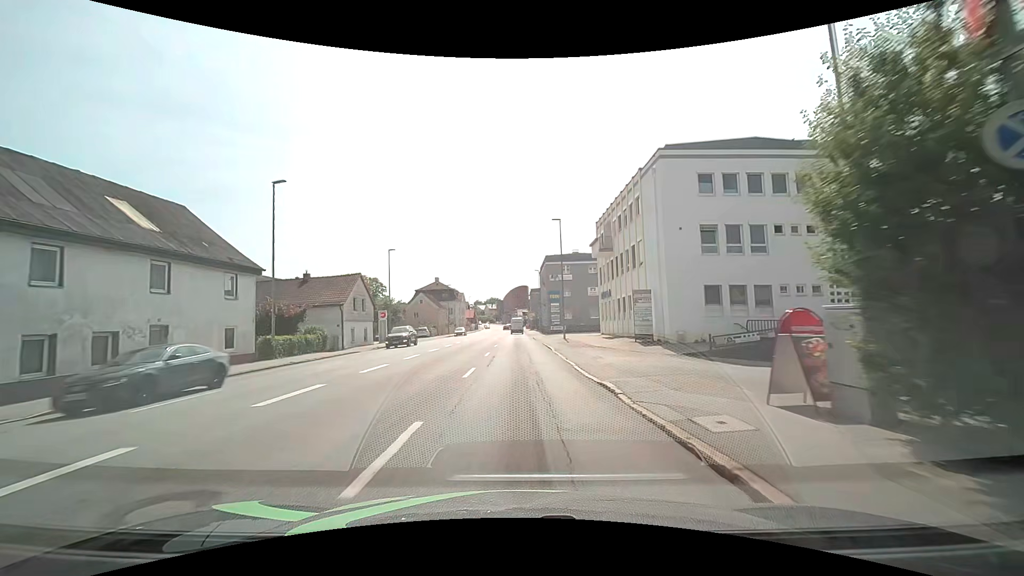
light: Day
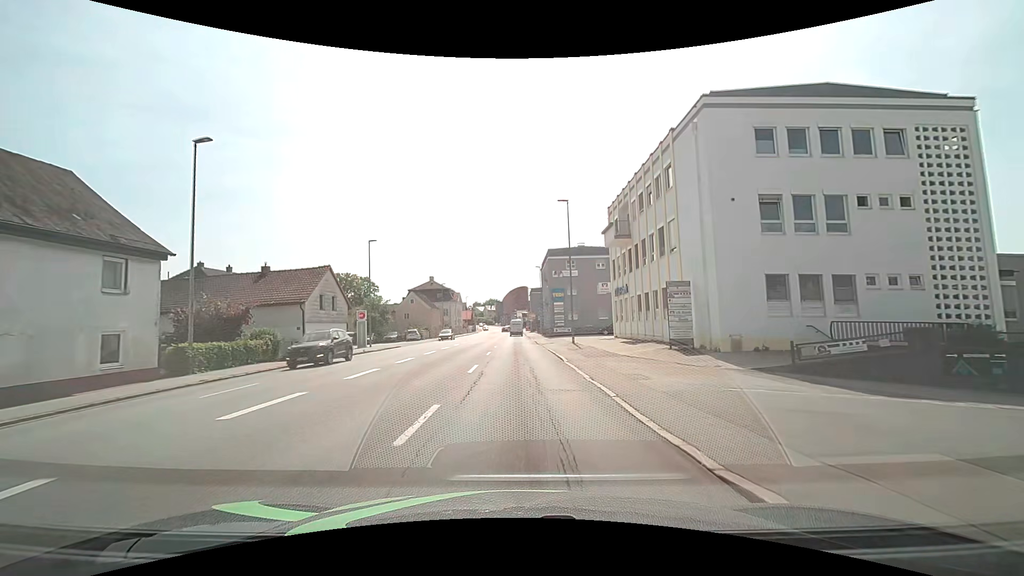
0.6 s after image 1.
(-0.1, +7.1) m; 0°
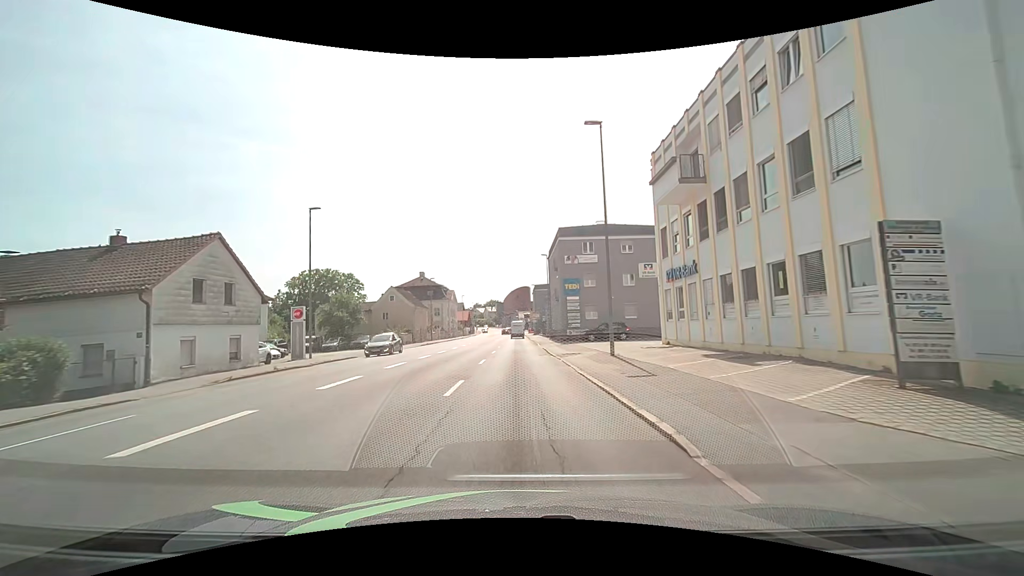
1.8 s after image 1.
(-0.1, +14.0) m; -1°
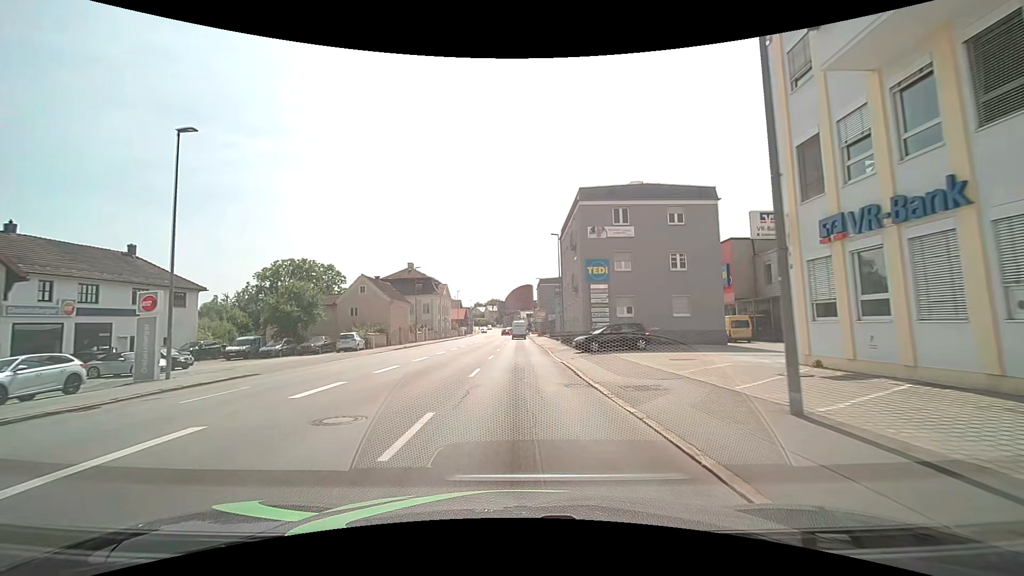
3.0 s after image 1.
(0.0, +13.6) m; 0°
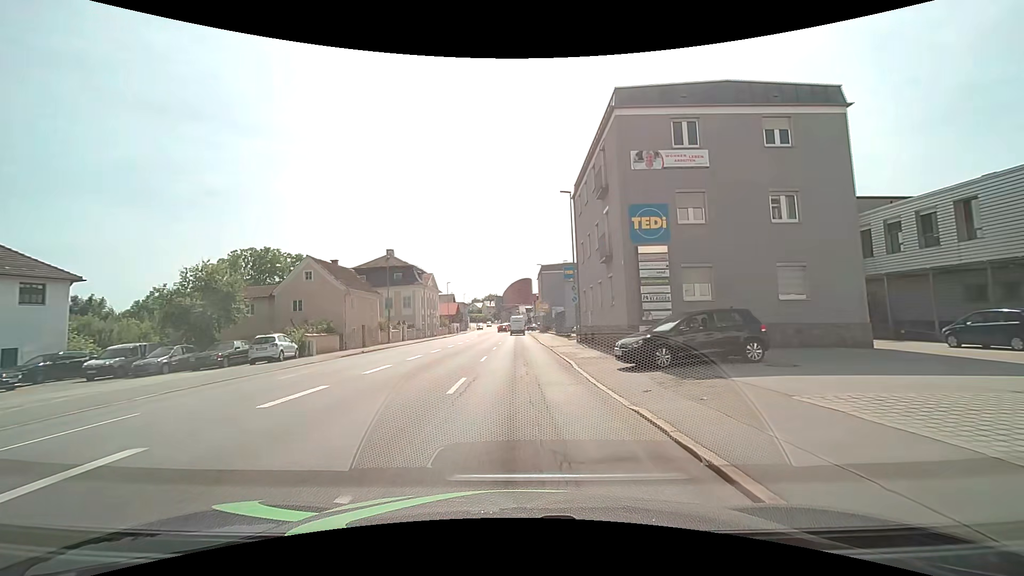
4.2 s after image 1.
(+0.1, +13.3) m; +1°
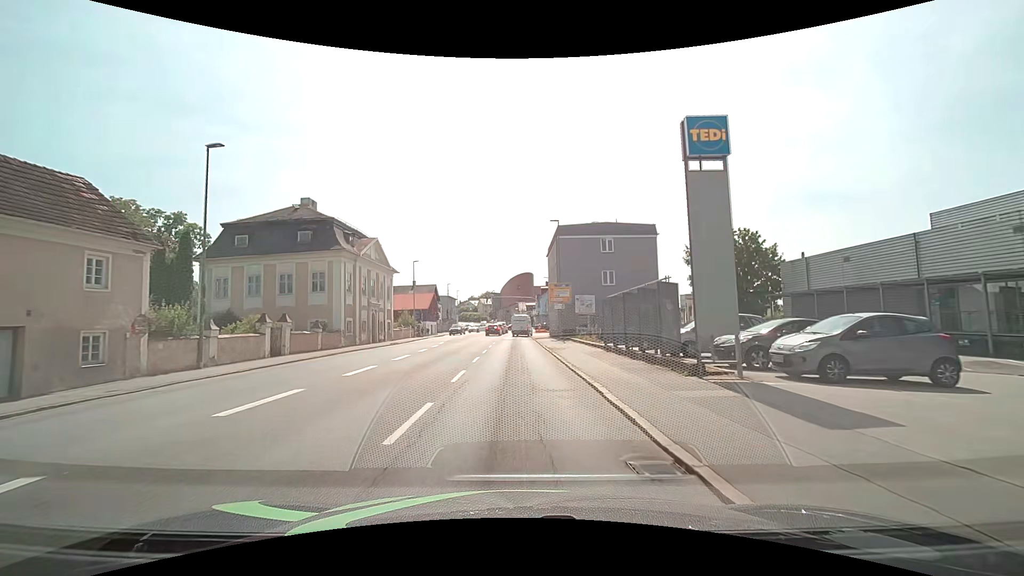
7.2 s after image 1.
(-0.2, +31.1) m; -1°
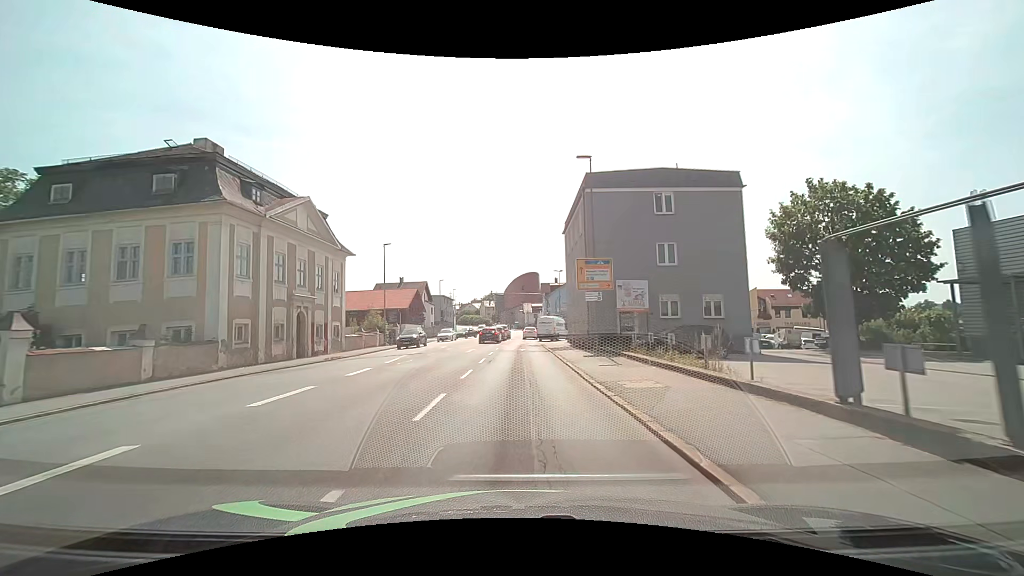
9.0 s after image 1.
(0.0, +16.6) m; 0°
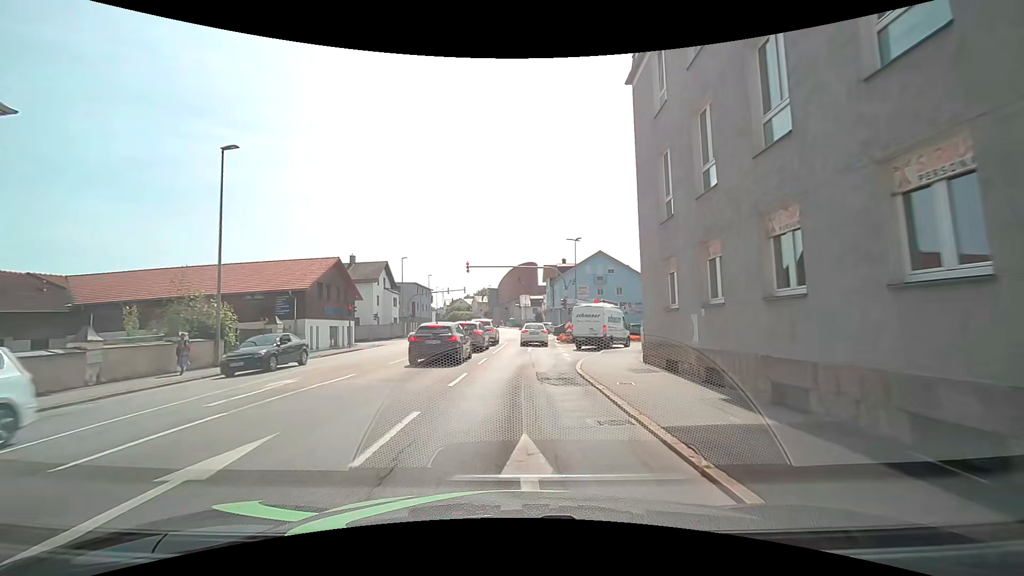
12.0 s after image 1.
(-0.1, +26.6) m; 0°
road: tertiary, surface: asphalt
(0, +10) (0, +20) (+1, +30) (+1, +40) (+2, +50) (+2, +60) (+2, +70) (+1, +80) (+1, +90) (0, +100) m
